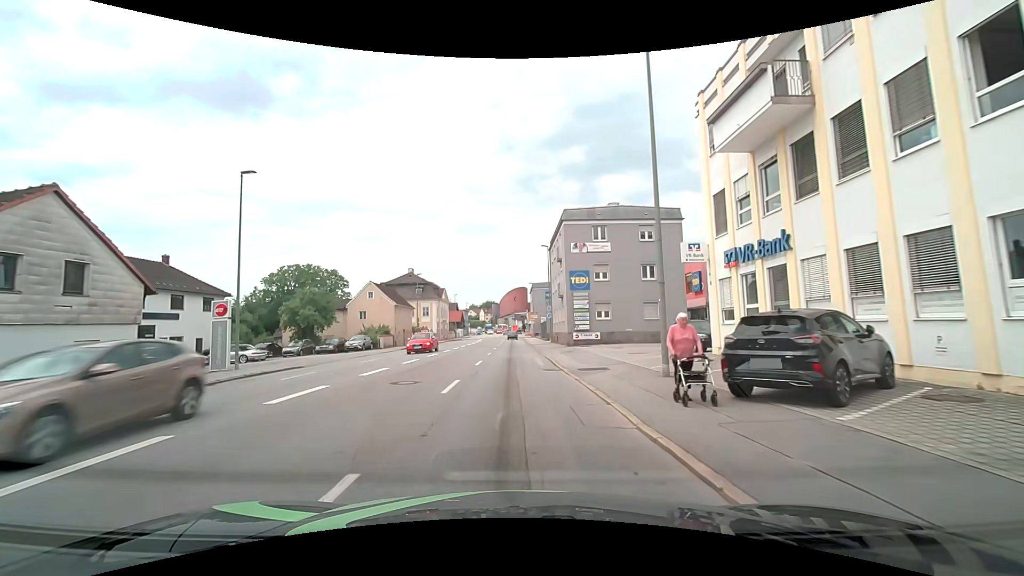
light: Day
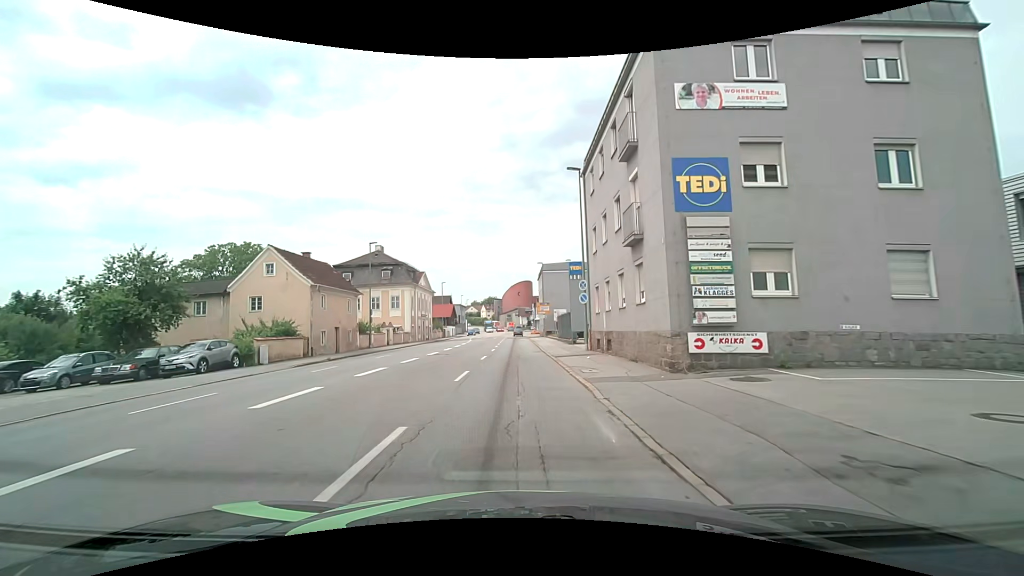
(-0.1, +24.9) m; -1°
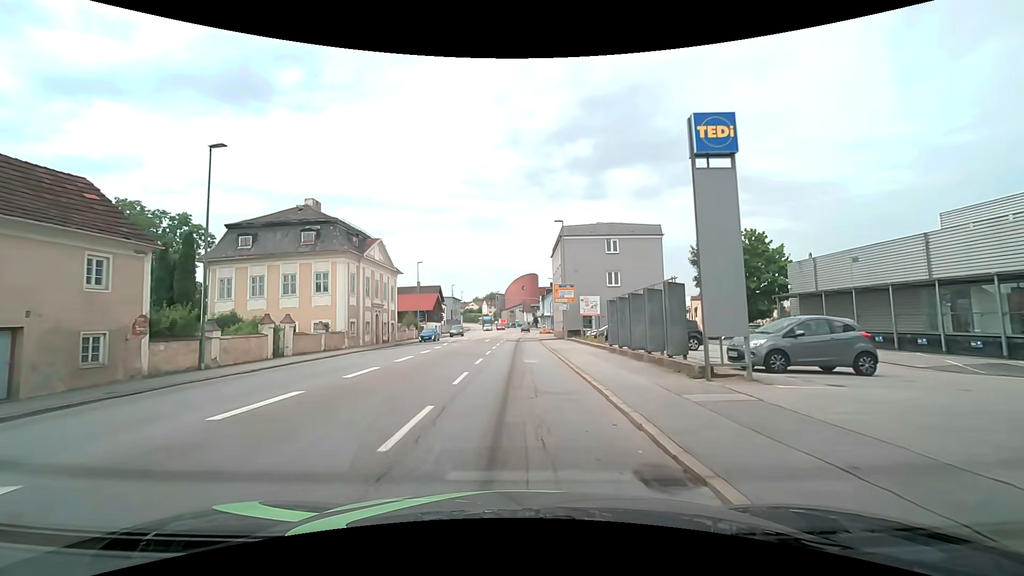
(0.0, +25.6) m; +1°
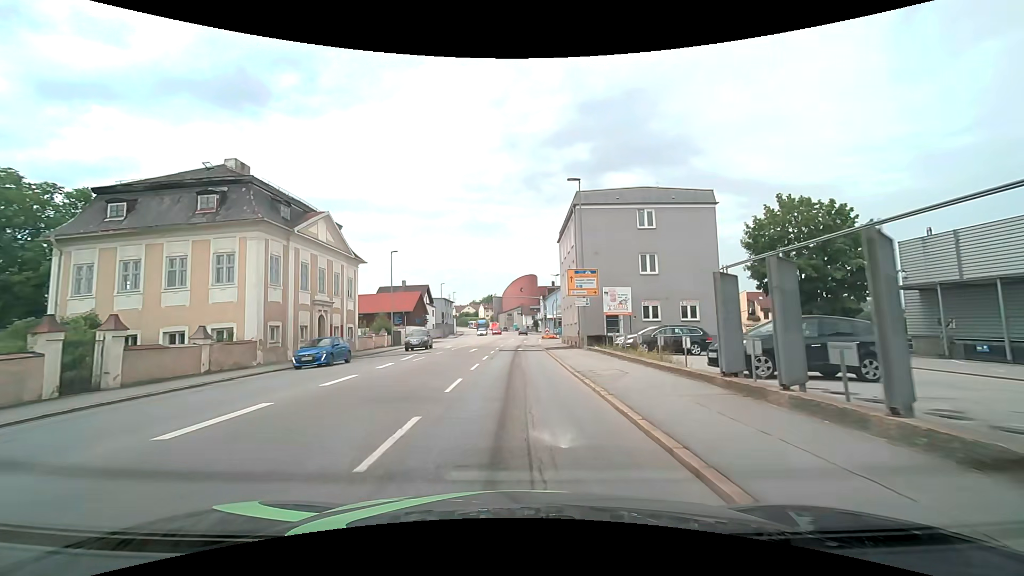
(-0.2, +12.9) m; -1°
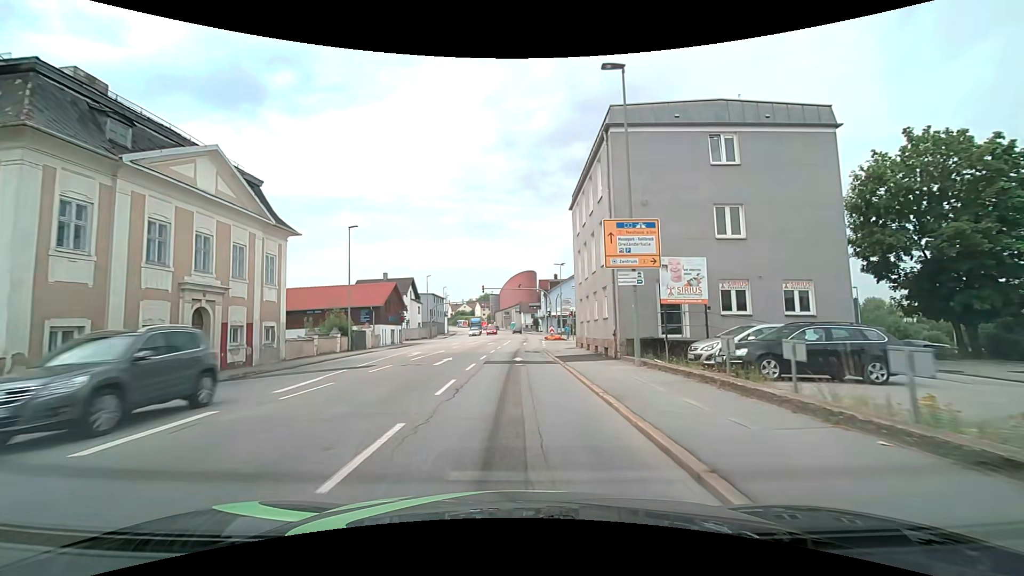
(0.0, +12.8) m; 0°
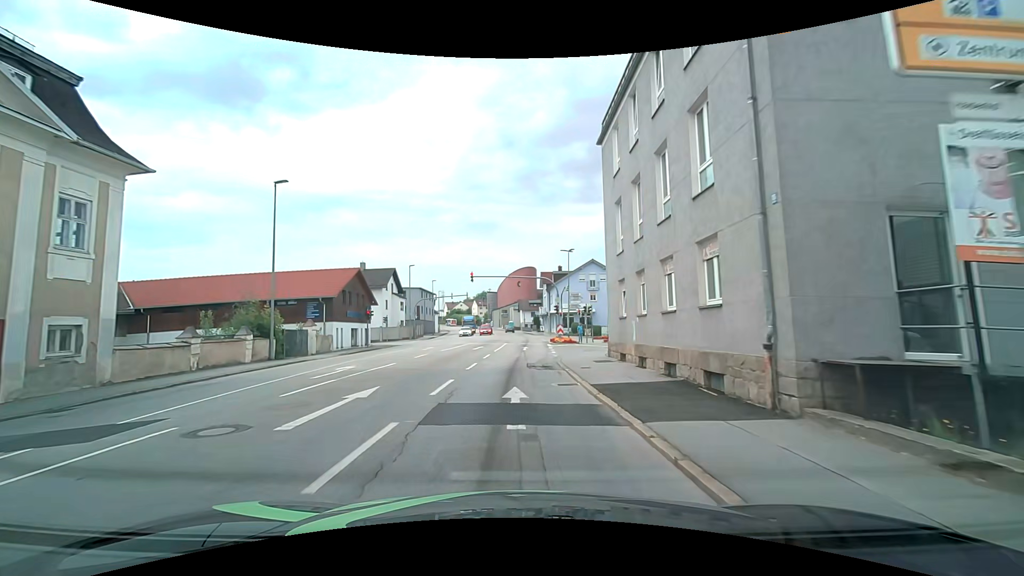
(0.0, +12.2) m; 0°
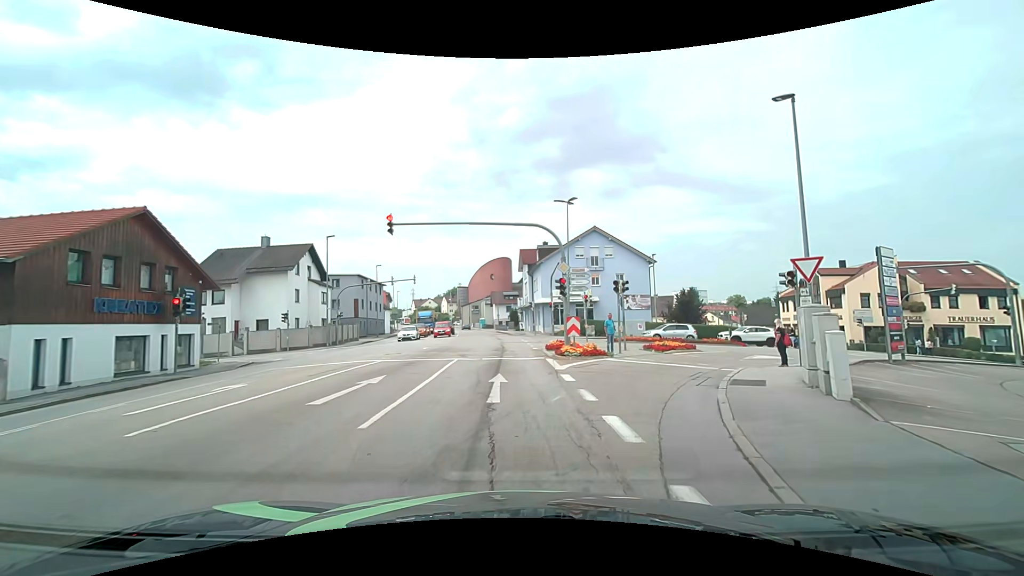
(0.0, +21.7) m; +2°
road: tertiary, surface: asphalt
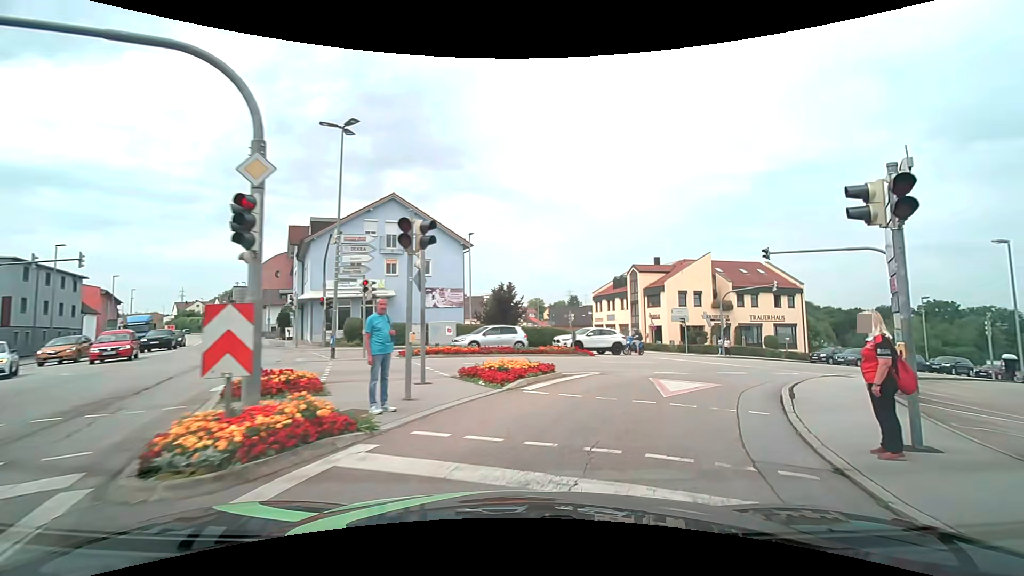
(+2.3, +13.3) m; +22°
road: tertiary_link
(+2, +10) (+7, +18) (+14, +25) (+22, +31) (+31, +36) (+40, +40) (+49, +44) (+58, +48) (+68, +51) (+78, +52) m
